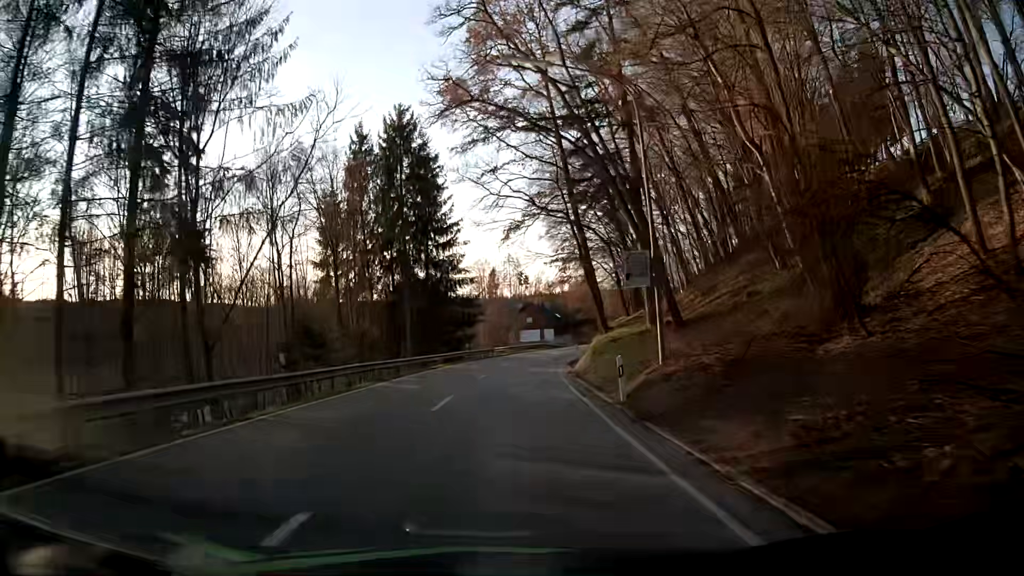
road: secondary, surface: asphalt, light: Day
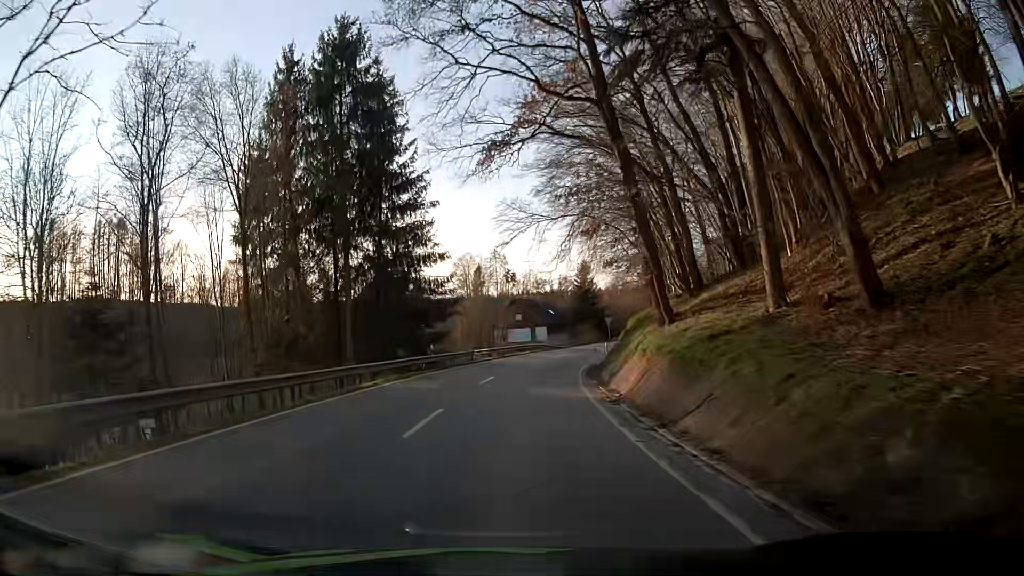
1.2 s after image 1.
(+0.2, +15.5) m; +2°
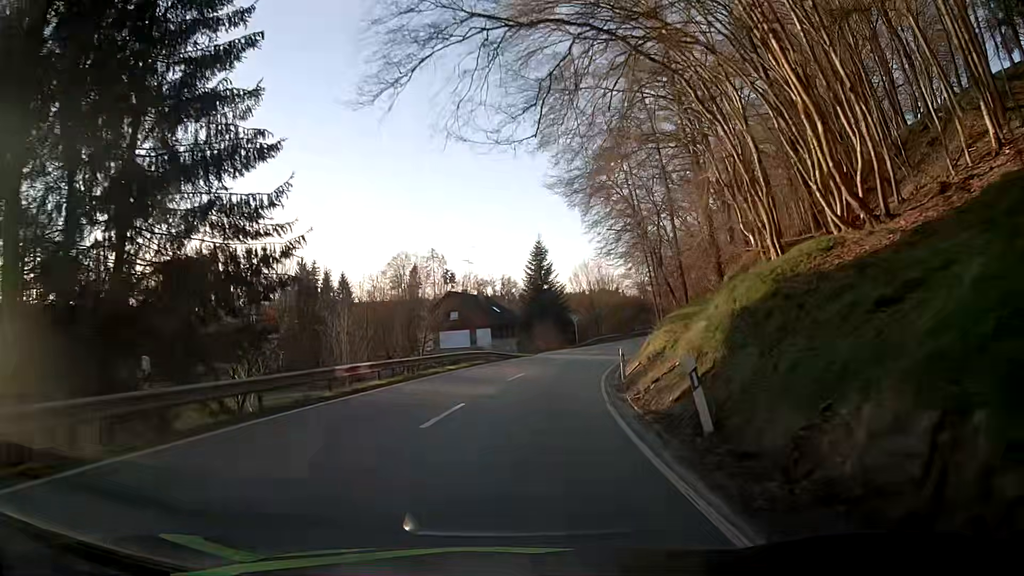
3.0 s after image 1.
(+0.4, +23.0) m; +5°
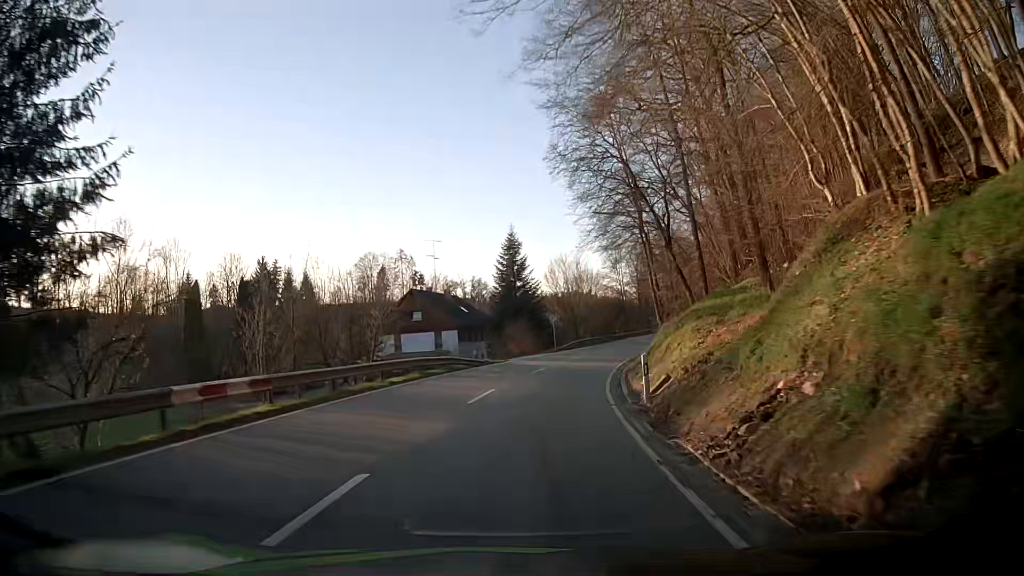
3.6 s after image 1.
(0.0, +7.7) m; +1°
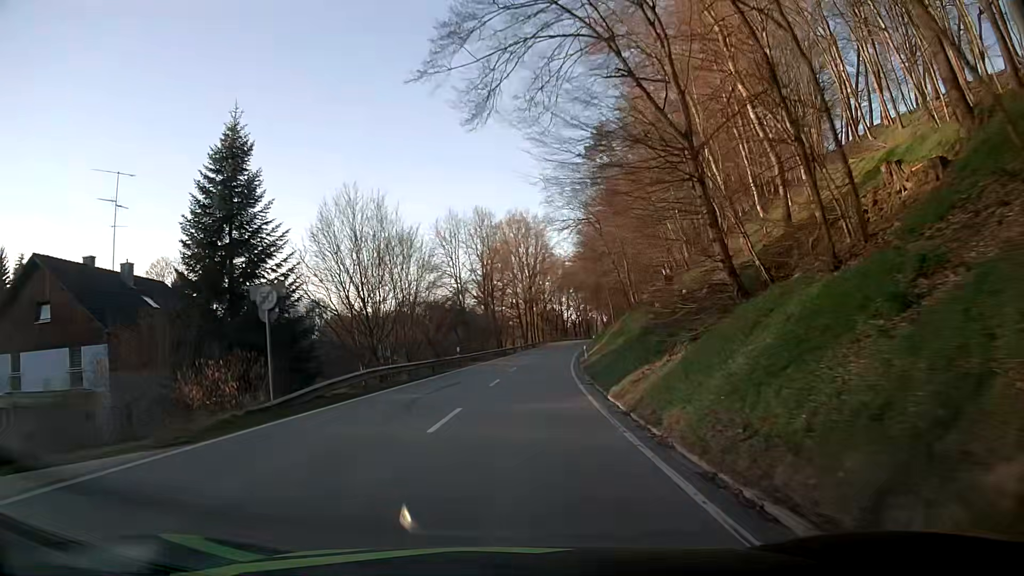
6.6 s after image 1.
(+5.2, +39.3) m; +15°
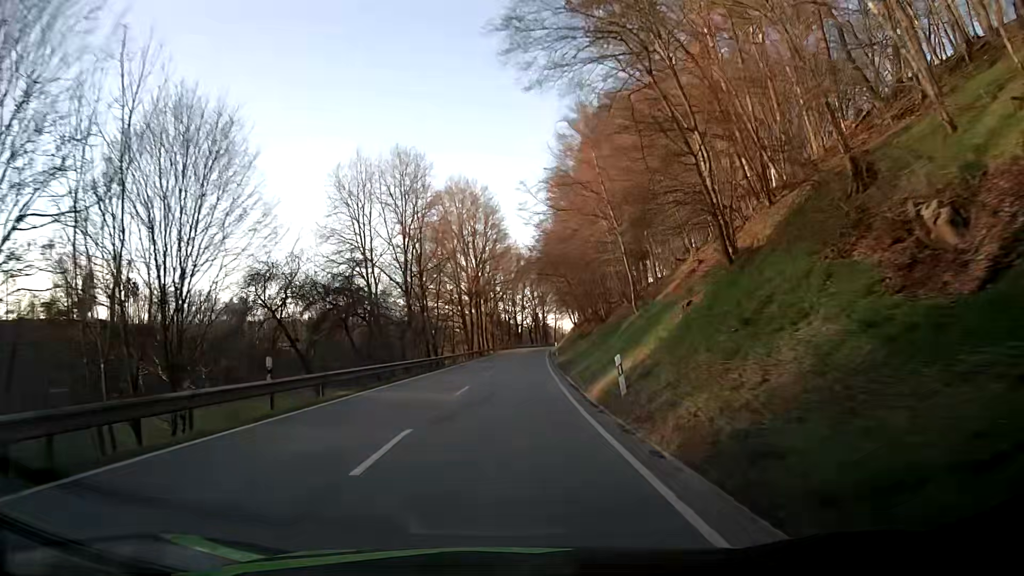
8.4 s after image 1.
(+1.1, +26.9) m; +4°
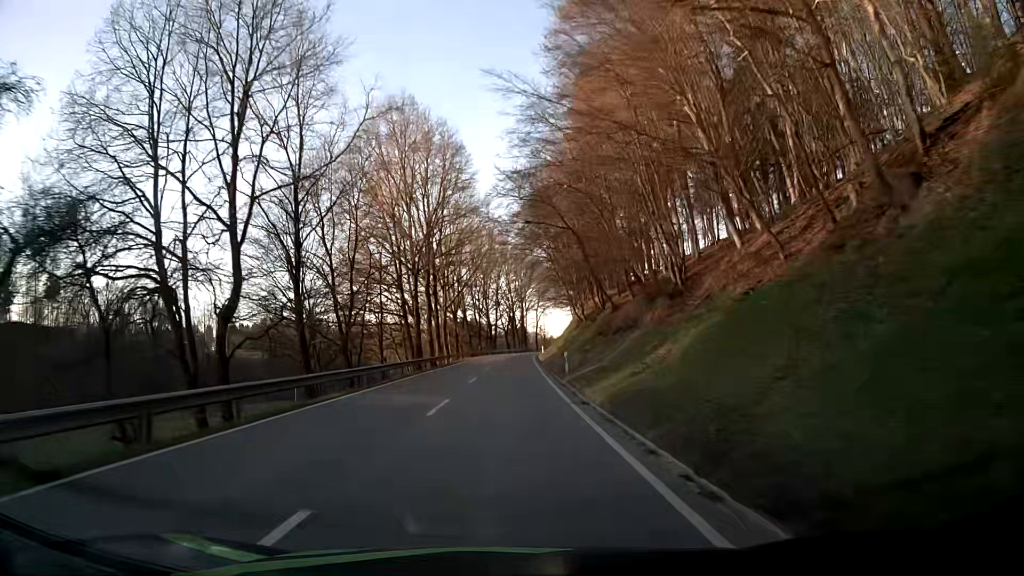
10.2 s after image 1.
(+0.7, +29.8) m; +2°
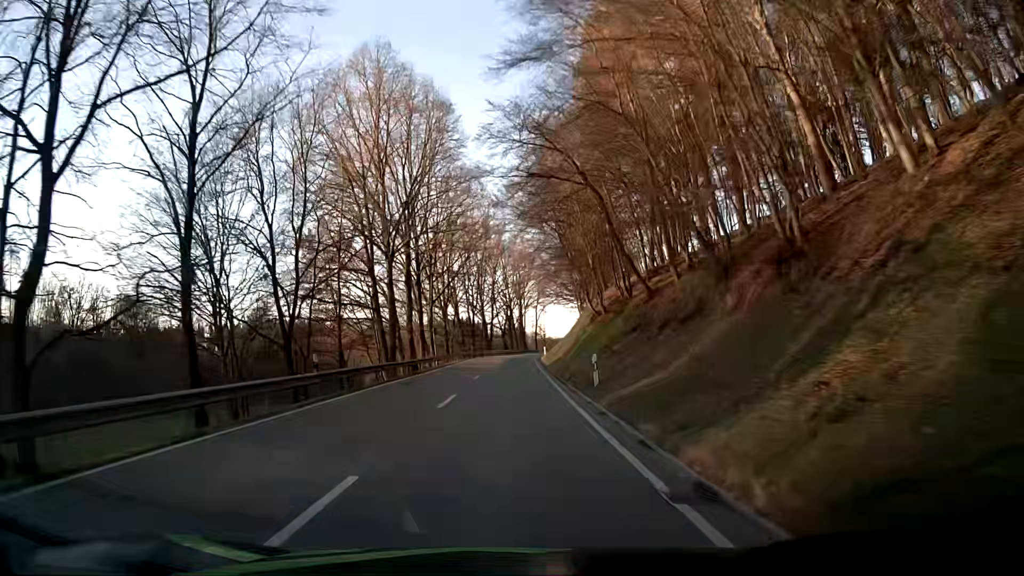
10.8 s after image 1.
(0.0, +10.5) m; 0°
(0, +10) (0, +20) (0, +30) (0, +40) (0, +50) (+1, +60) (+1, +70) (+2, +80) (+4, +90) (+6, +100) m
